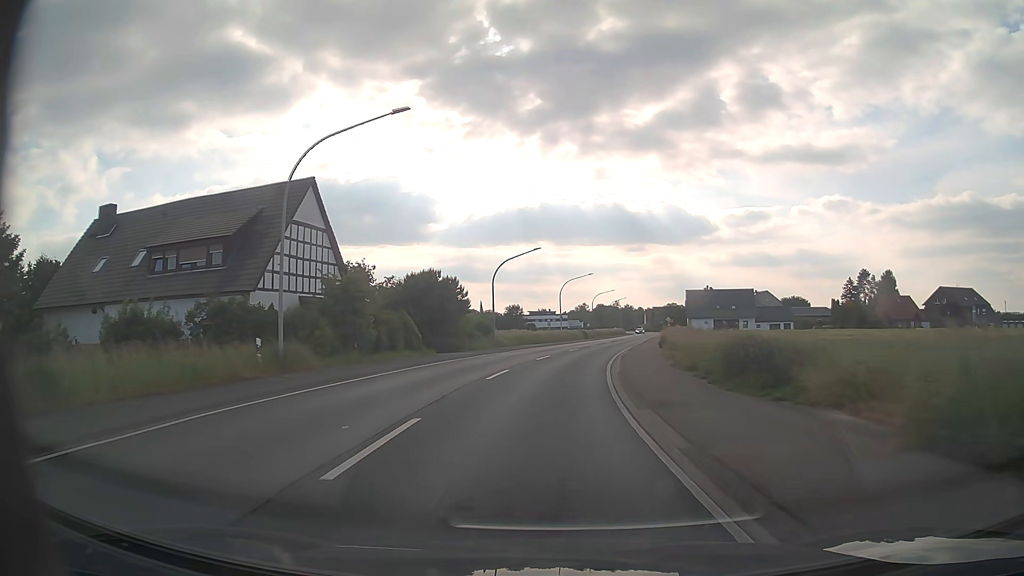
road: primary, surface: asphalt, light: Day
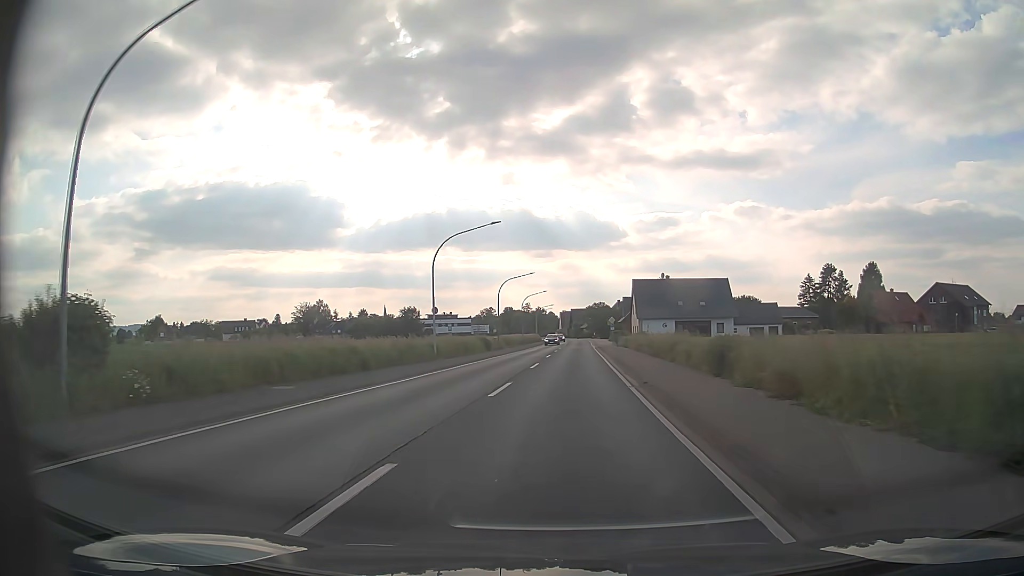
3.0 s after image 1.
(+2.4, +39.6) m; +8°
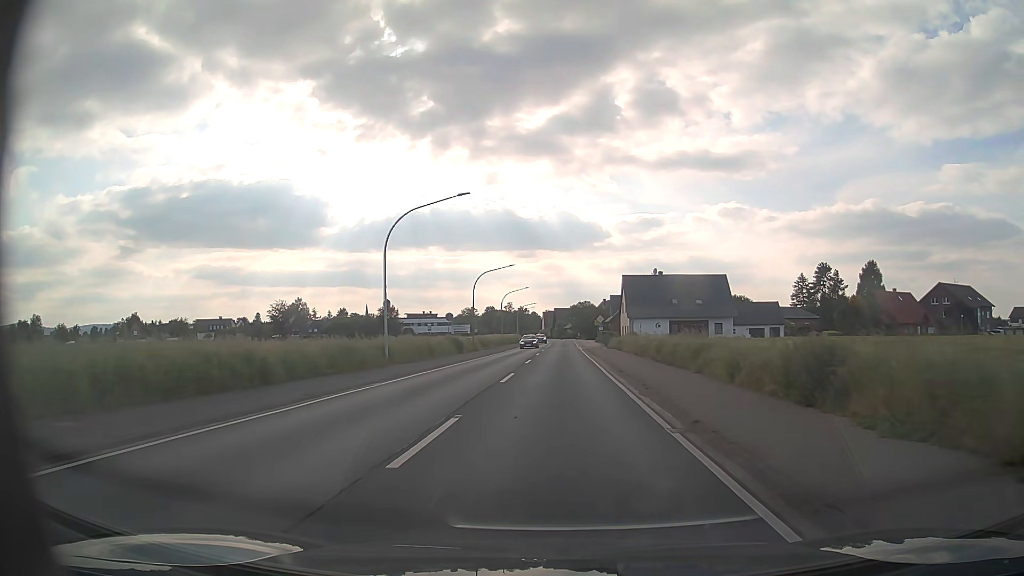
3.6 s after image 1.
(+0.1, +7.9) m; +2°
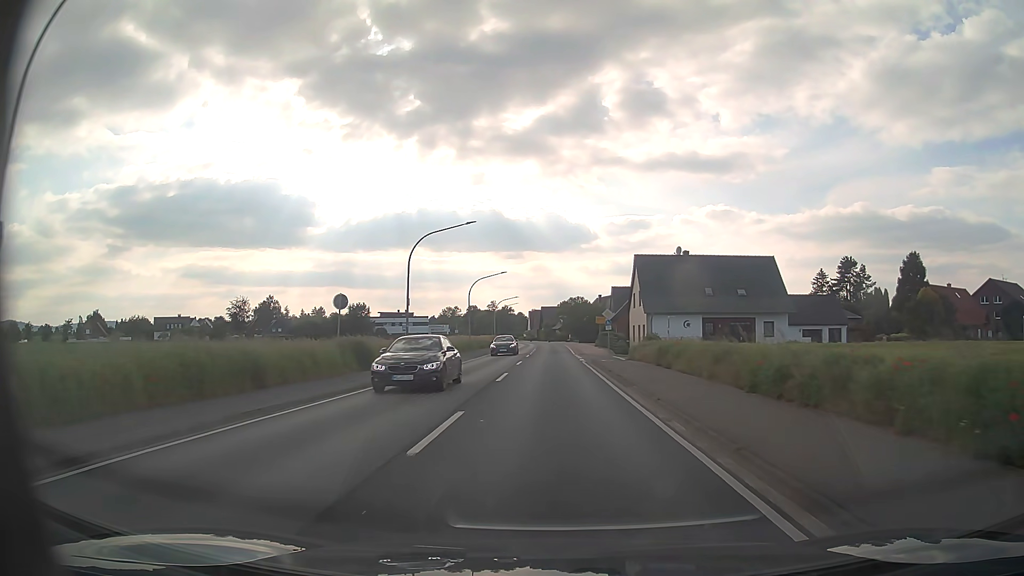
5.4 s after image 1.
(+0.3, +23.7) m; +1°
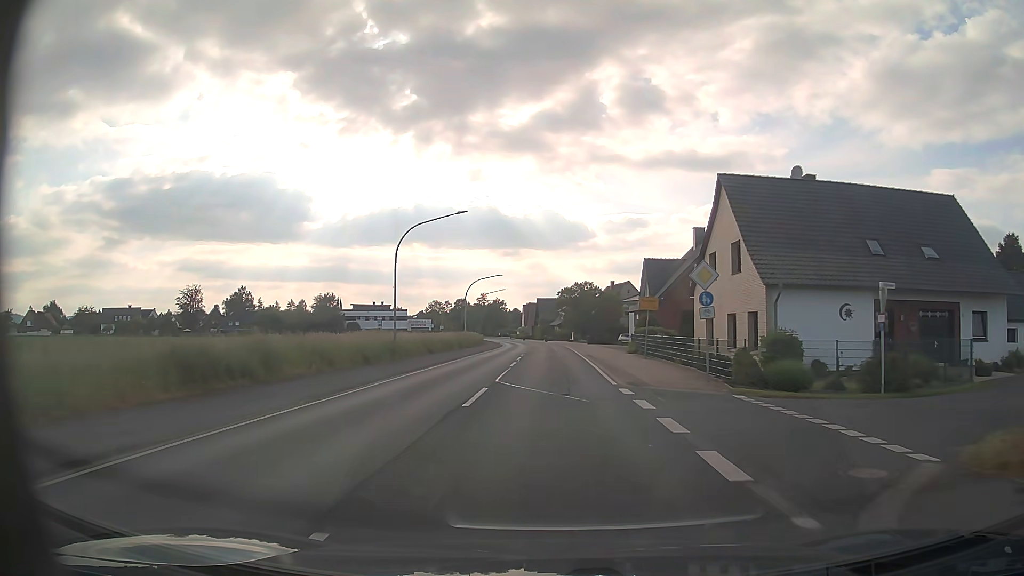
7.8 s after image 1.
(+0.1, +31.7) m; 0°
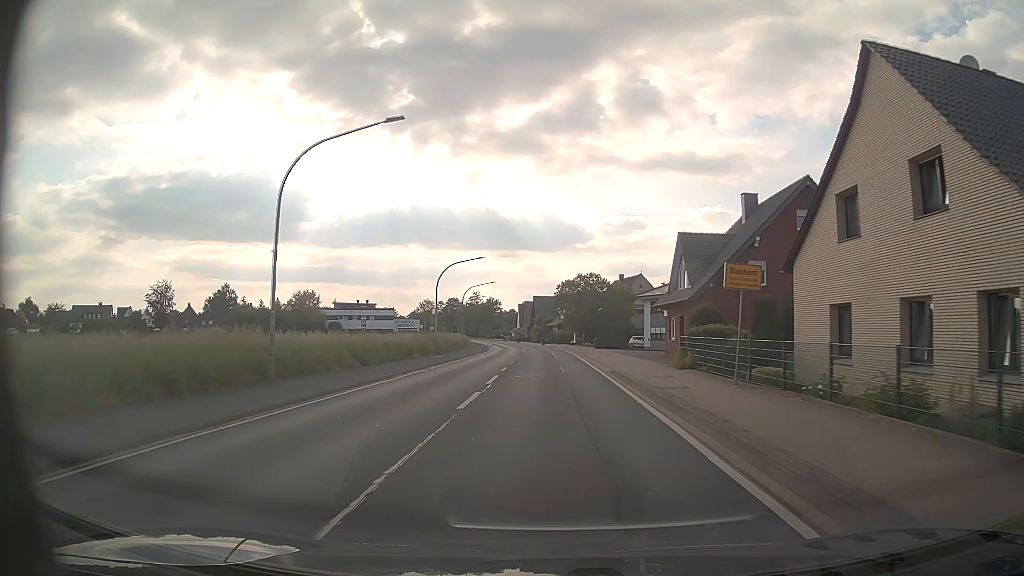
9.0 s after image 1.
(0.0, +15.9) m; 0°
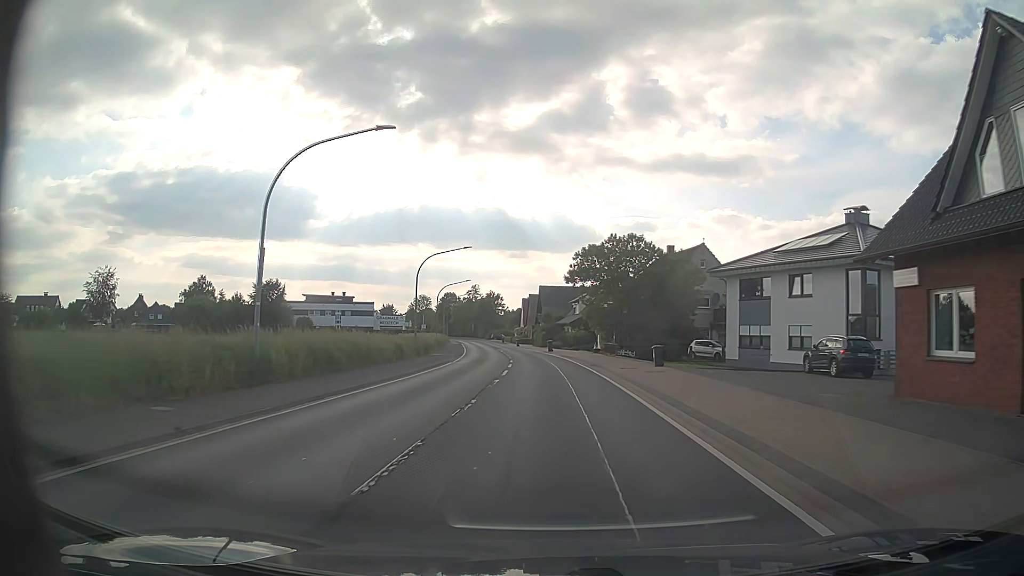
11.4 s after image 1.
(-0.1, +31.6) m; -1°
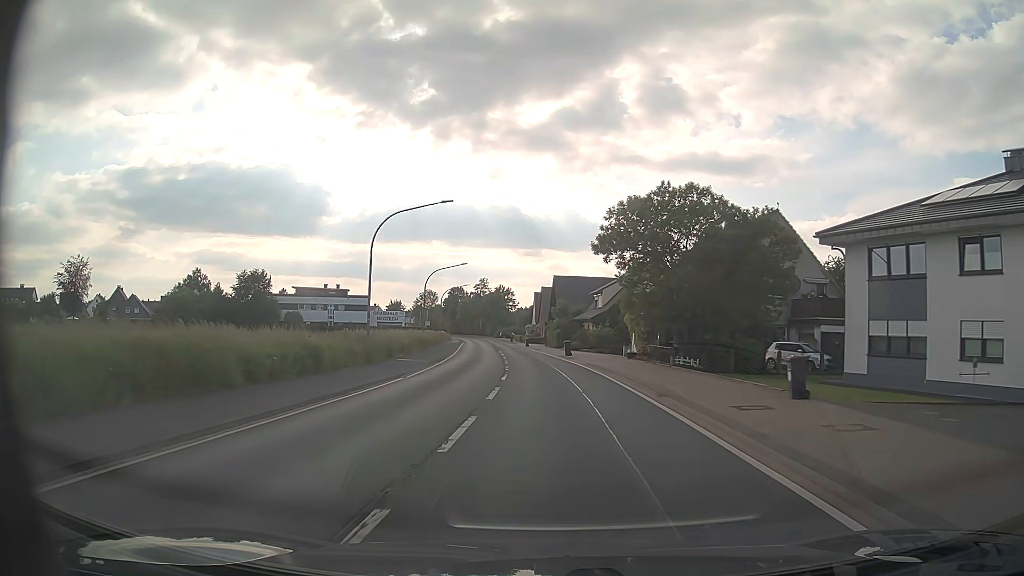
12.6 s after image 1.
(-0.1, +15.8) m; -1°
(0, +10) (0, +20) (-1, +30) (-1, +40) (-2, +50) (-3, +60) (-4, +70) (-5, +80) (-6, +90) (-7, +100) m
